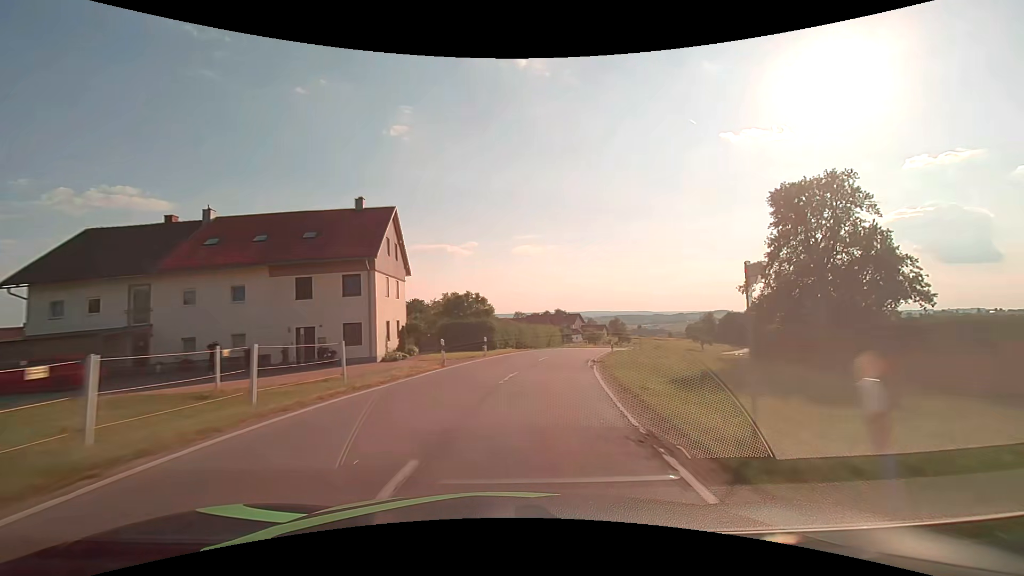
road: secondary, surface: asphalt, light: Day
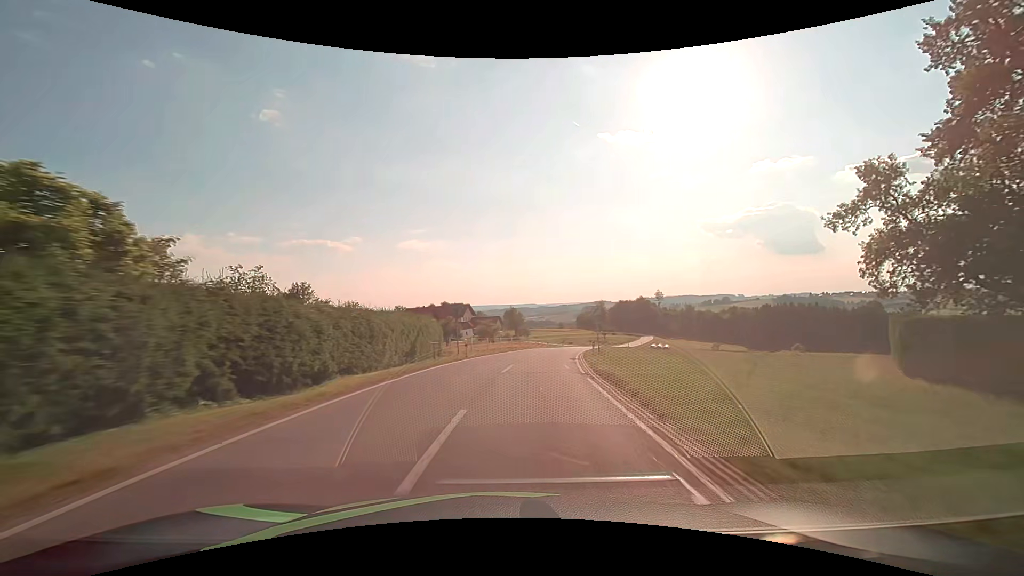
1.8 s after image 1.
(+3.8, +32.0) m; +13°
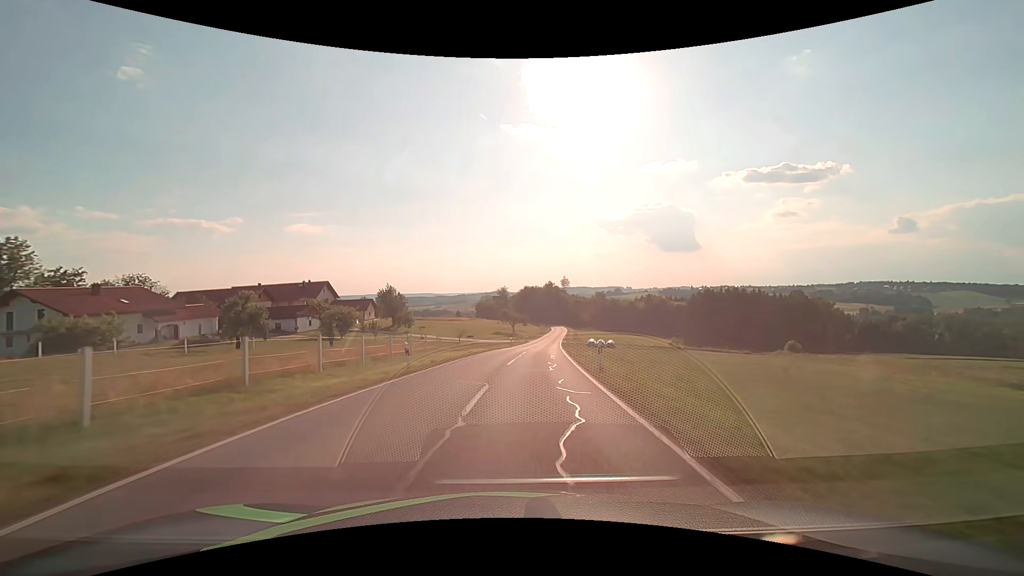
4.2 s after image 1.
(+4.5, +42.8) m; +12°
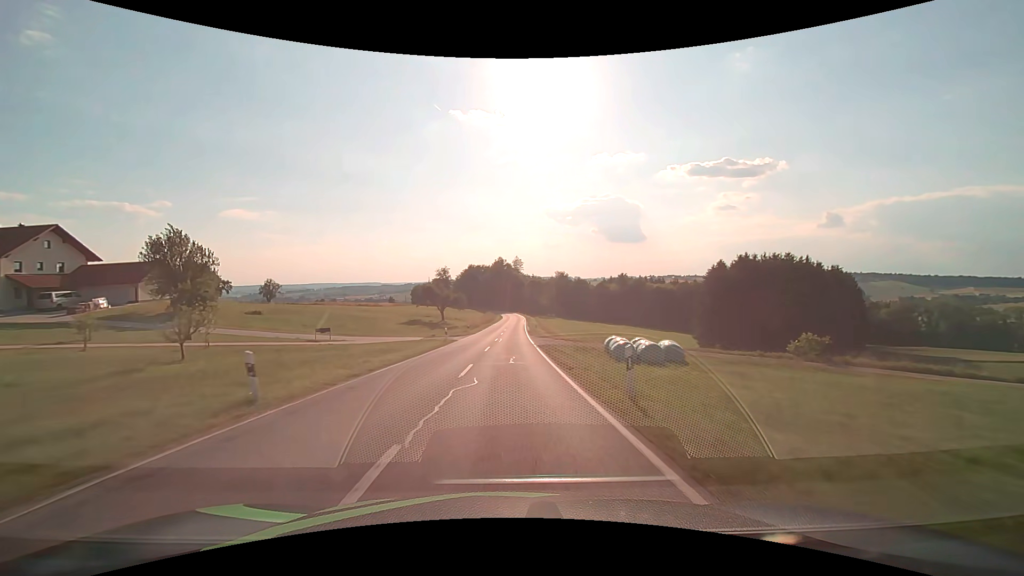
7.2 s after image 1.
(+4.2, +53.4) m; +6°
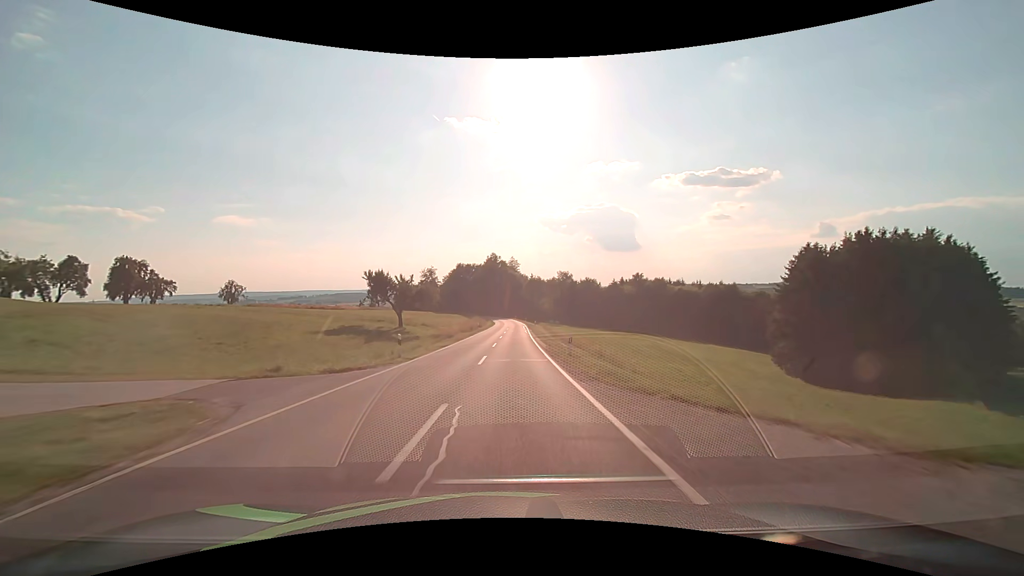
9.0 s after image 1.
(+0.1, +31.9) m; +1°
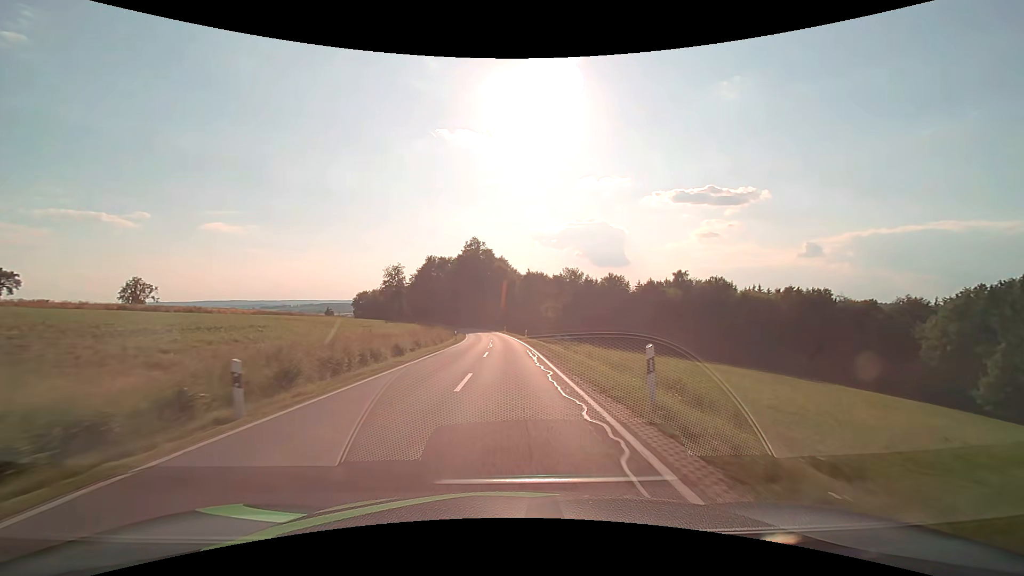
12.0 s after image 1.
(+0.8, +52.8) m; +1°
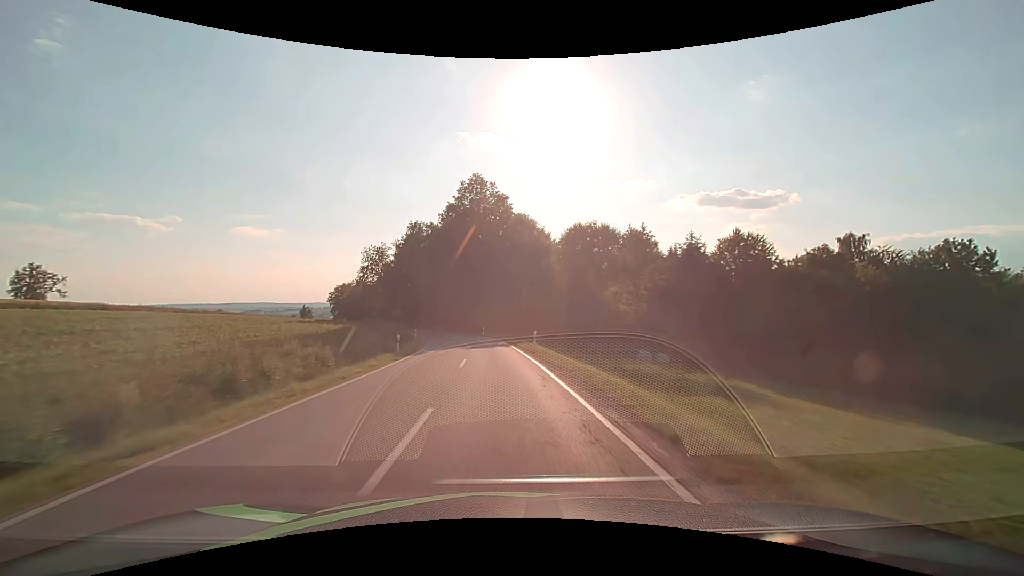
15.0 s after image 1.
(-0.5, +53.6) m; -2°
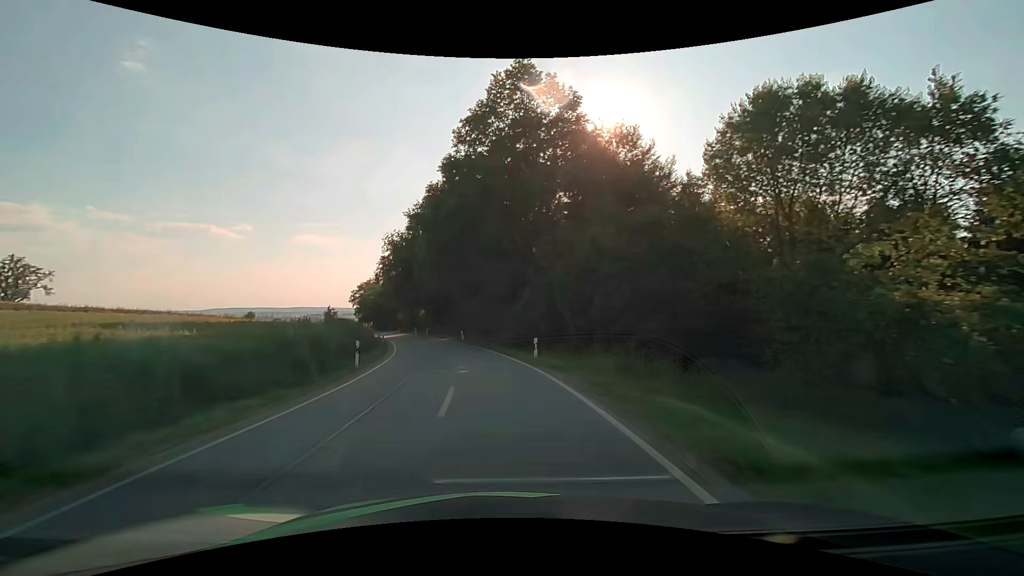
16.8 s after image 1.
(-1.3, +32.1) m; -6°
(0, +10) (-1, +20) (-3, +30) (-5, +40) (-7, +49) (-10, +59) (-12, +69) (-15, +78) (-18, +88) (-21, +97) m
